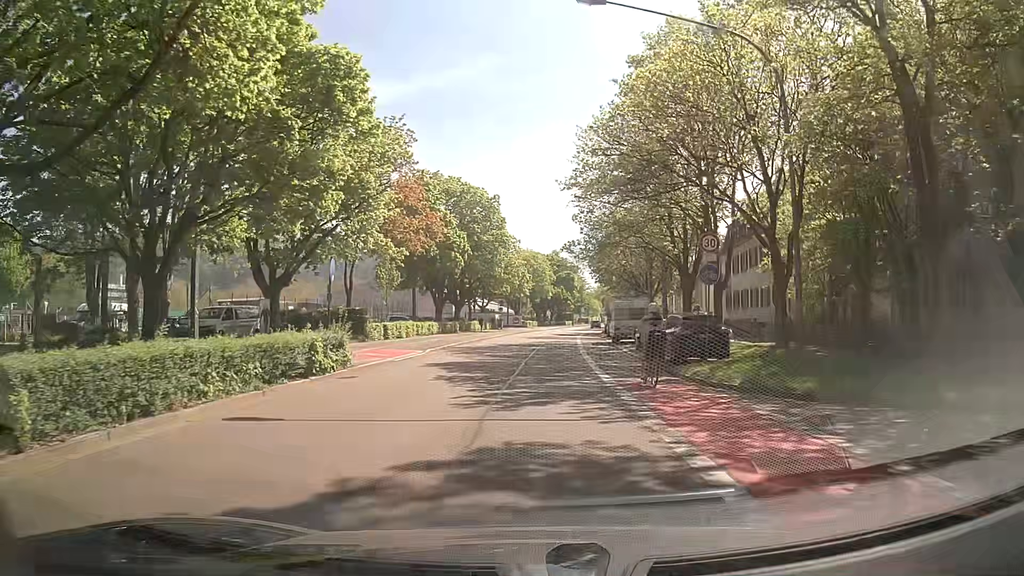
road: secondary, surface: asphalt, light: Day
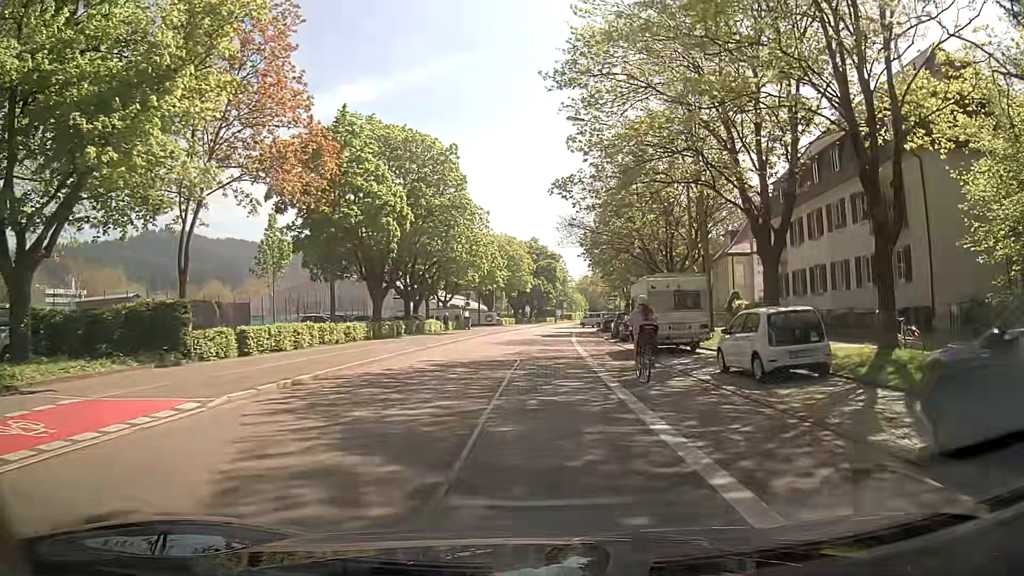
(+0.1, +18.5) m; +2°
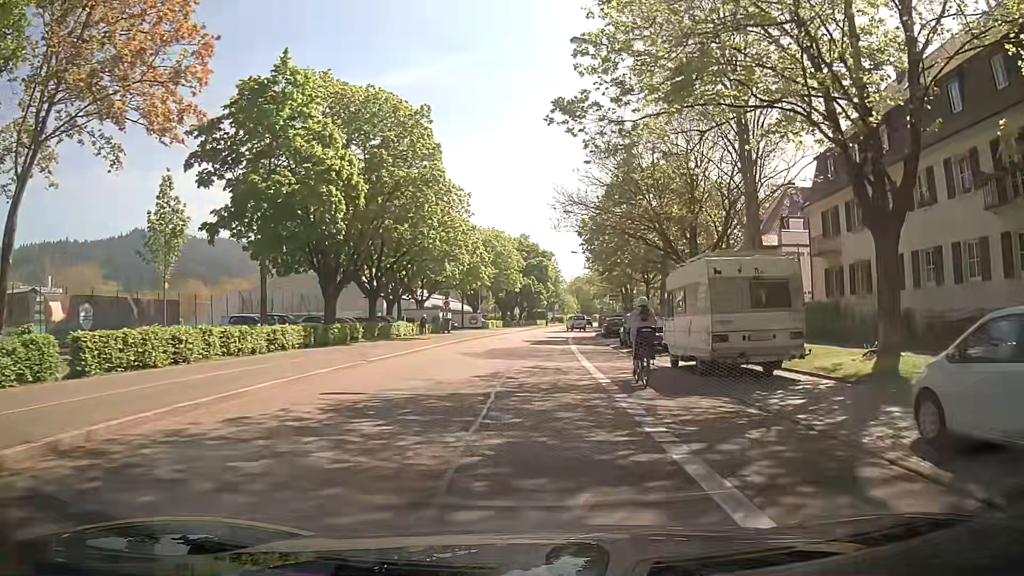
(0.0, +9.3) m; 0°
